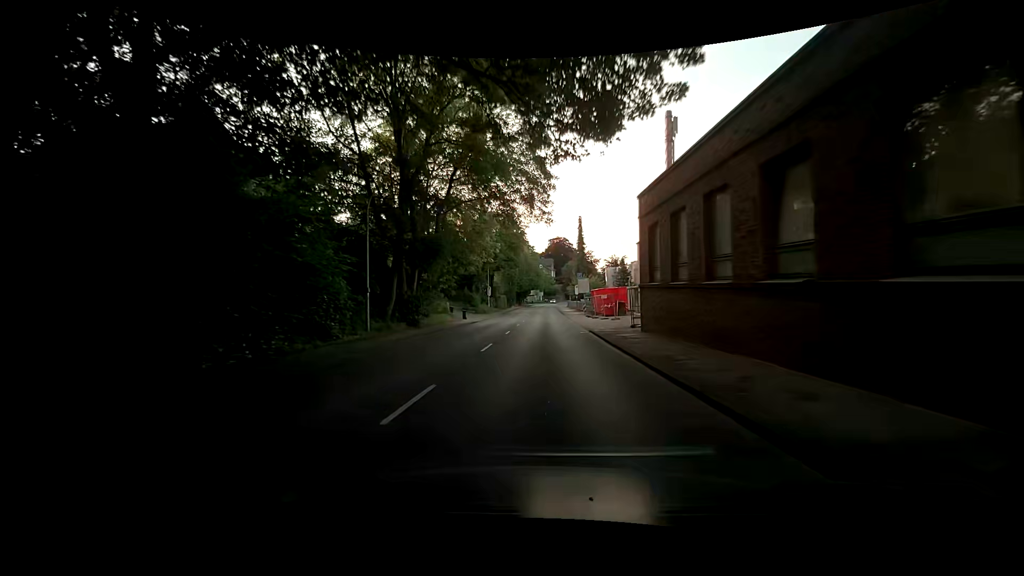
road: primary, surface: asphalt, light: Day
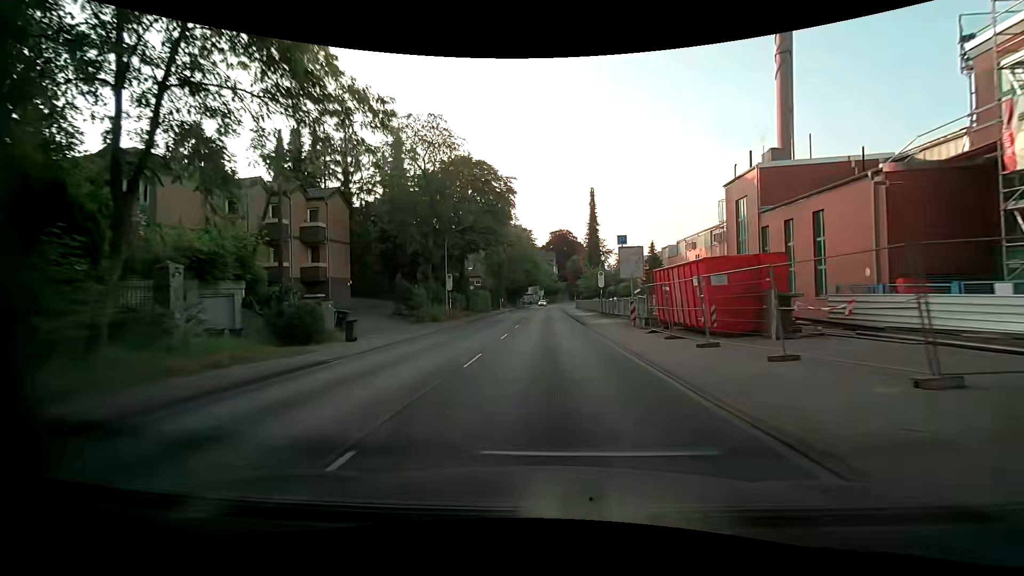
(-0.4, +30.6) m; 0°
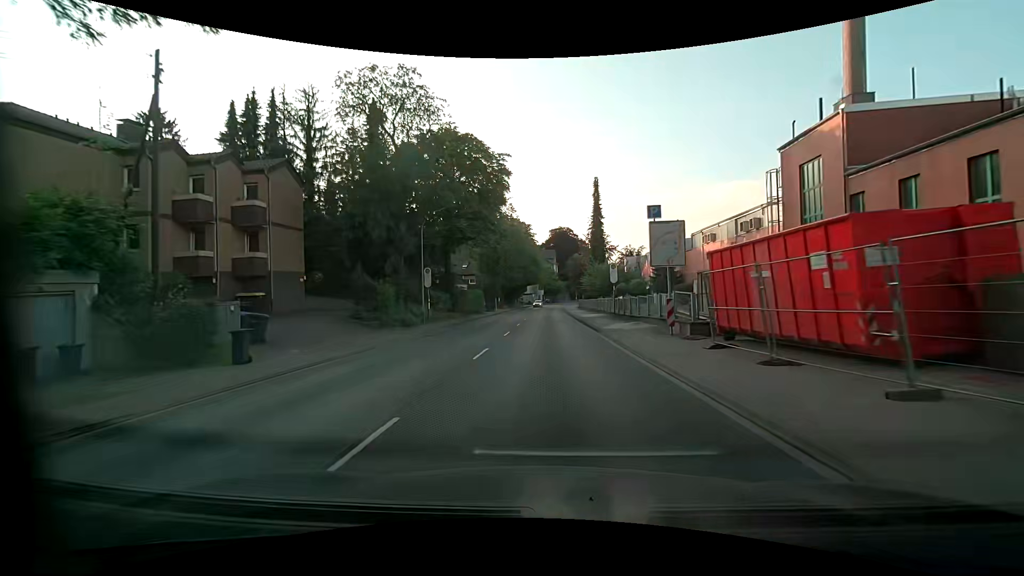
(0.0, +7.7) m; -1°
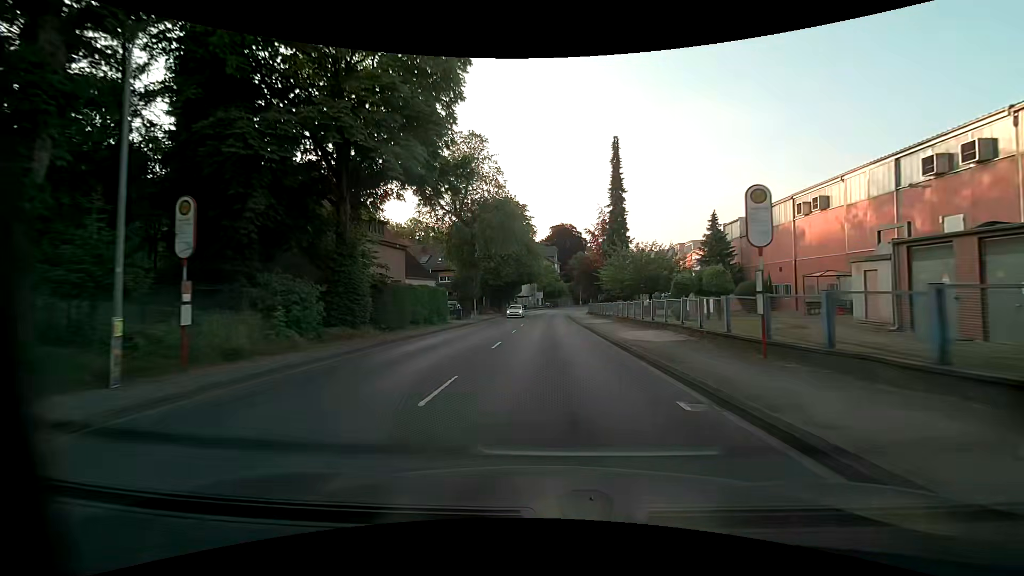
(+0.2, +23.1) m; +1°
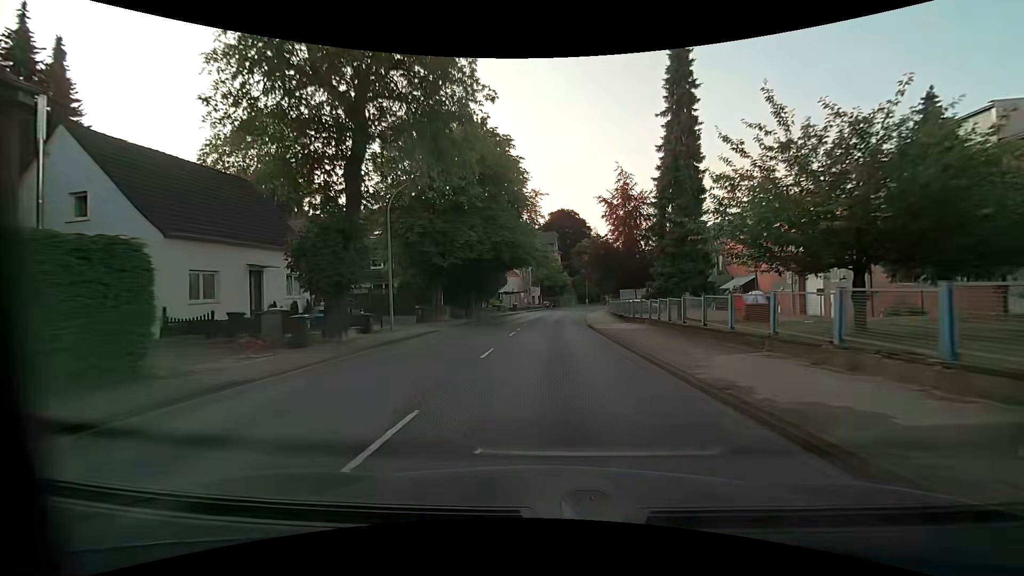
(0.0, +29.9) m; 0°
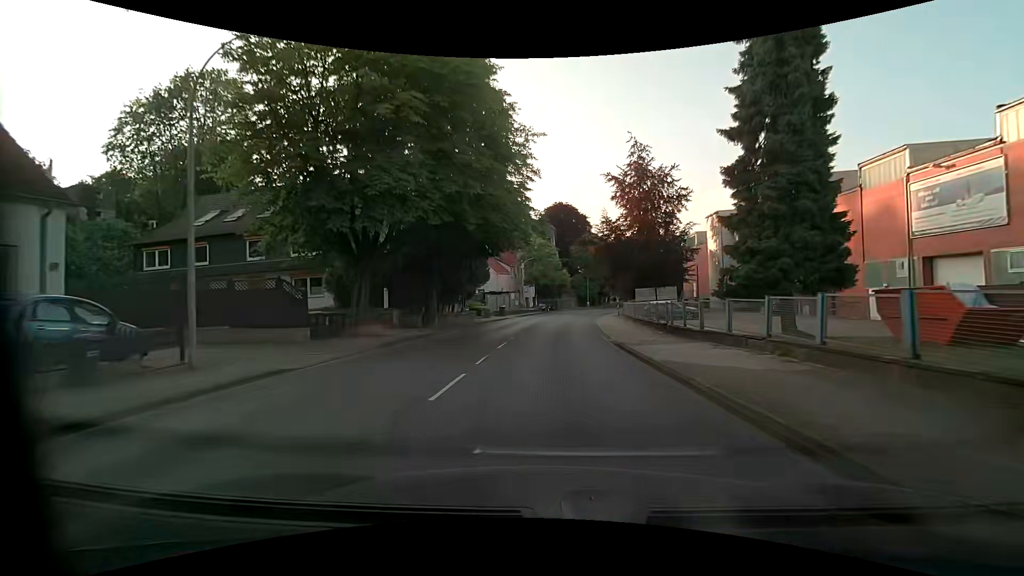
(+0.1, +14.4) m; 0°
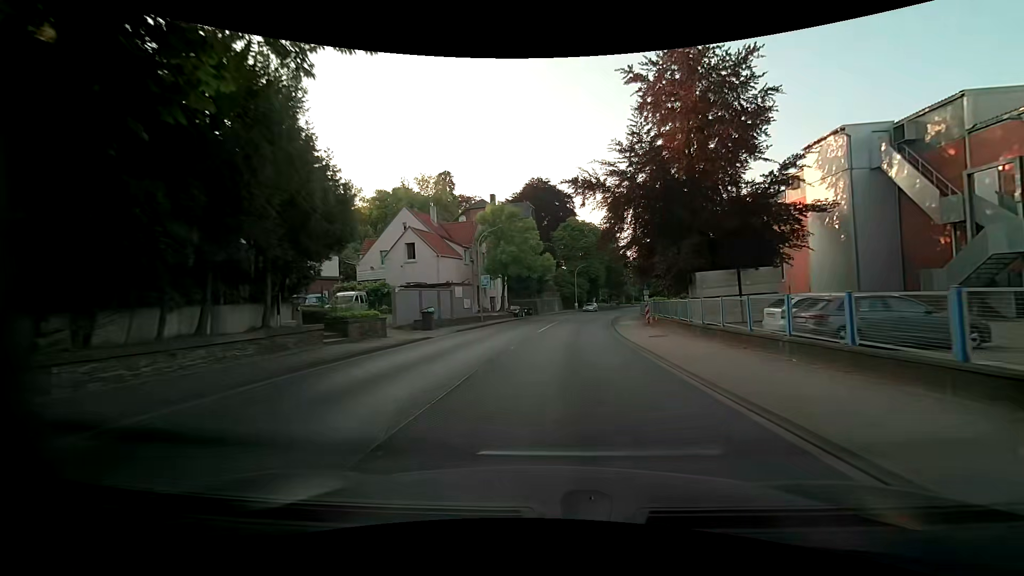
(+0.5, +27.0) m; +3°
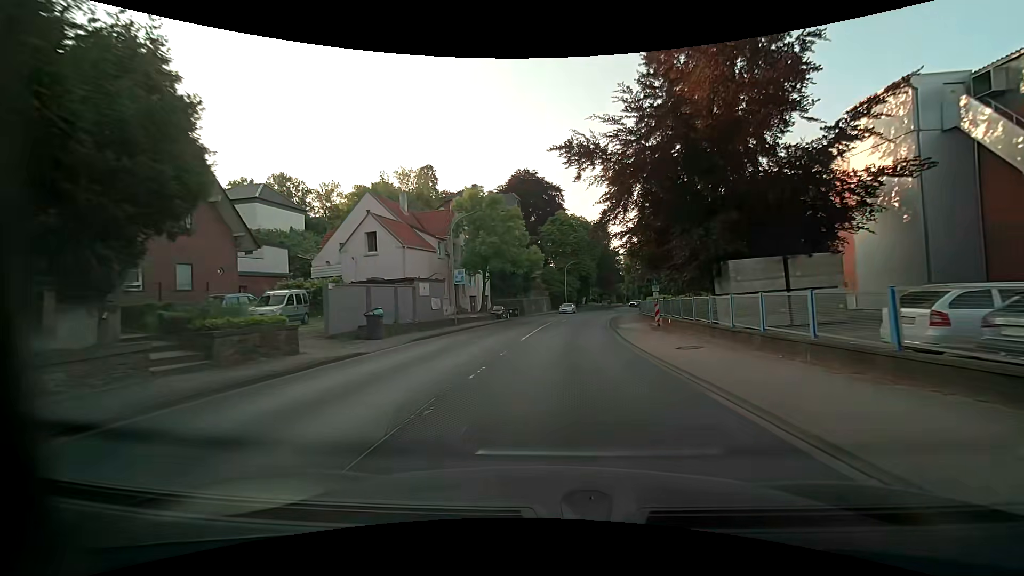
(+0.1, +6.5) m; +1°
(0, +10) (+1, +20) (+1, +30) (+2, +40) (+3, +50) (+5, +60) (+7, +70) (+10, +79) (+13, +89) (+18, +97) m
